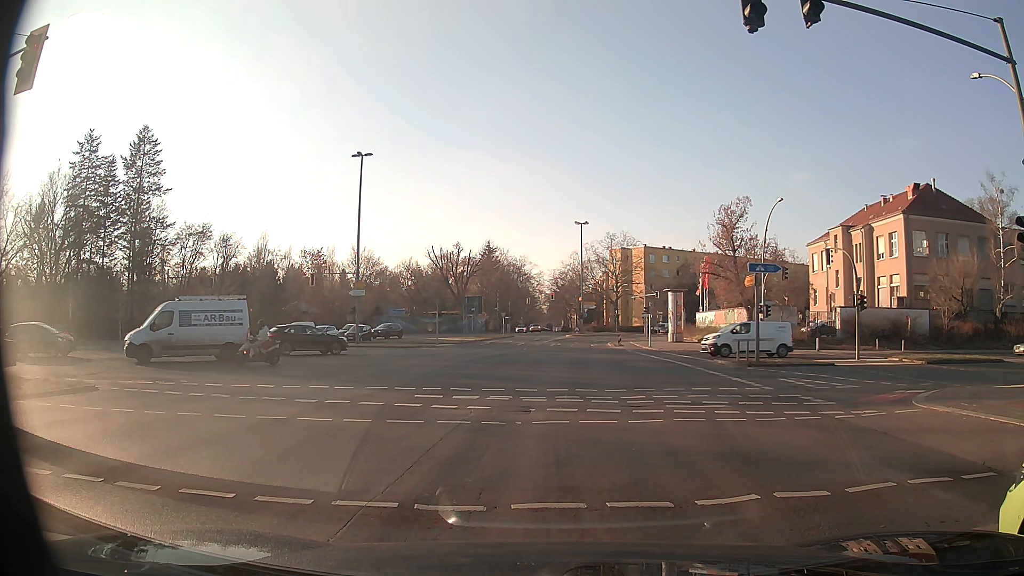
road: secondary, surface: asphalt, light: Day
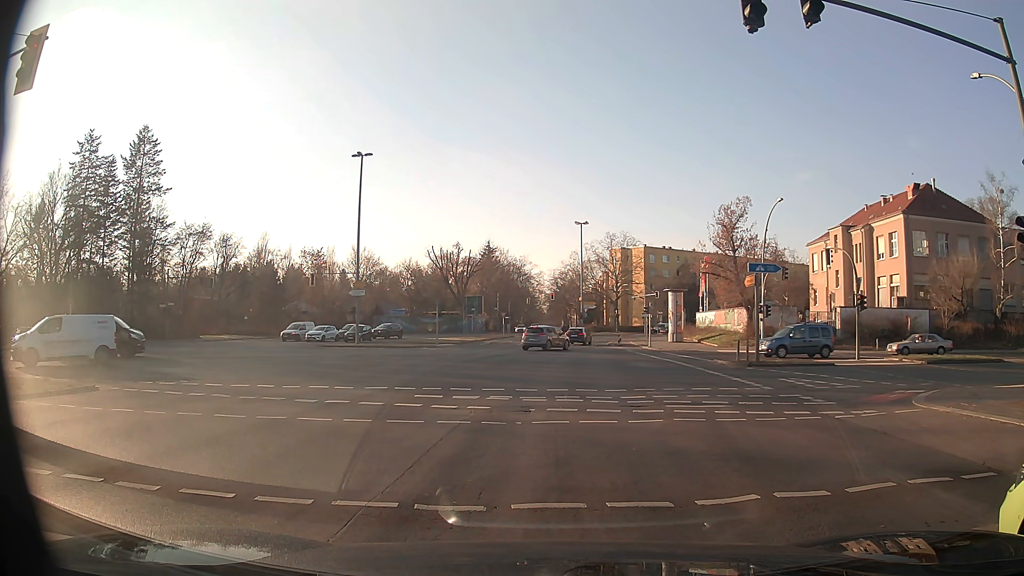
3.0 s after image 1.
(0.0, 0.0) m; 0°
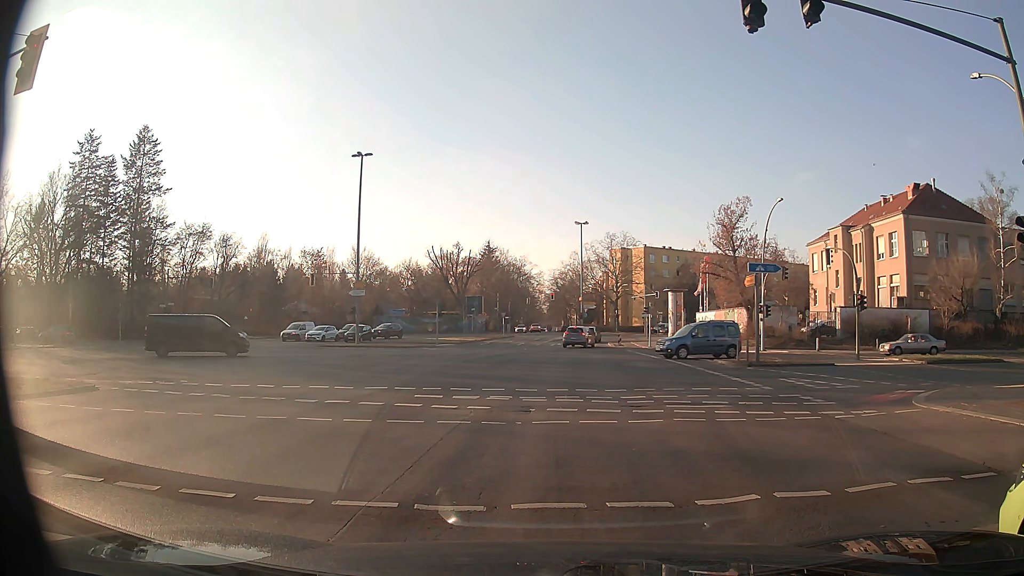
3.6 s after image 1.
(0.0, 0.0) m; 0°
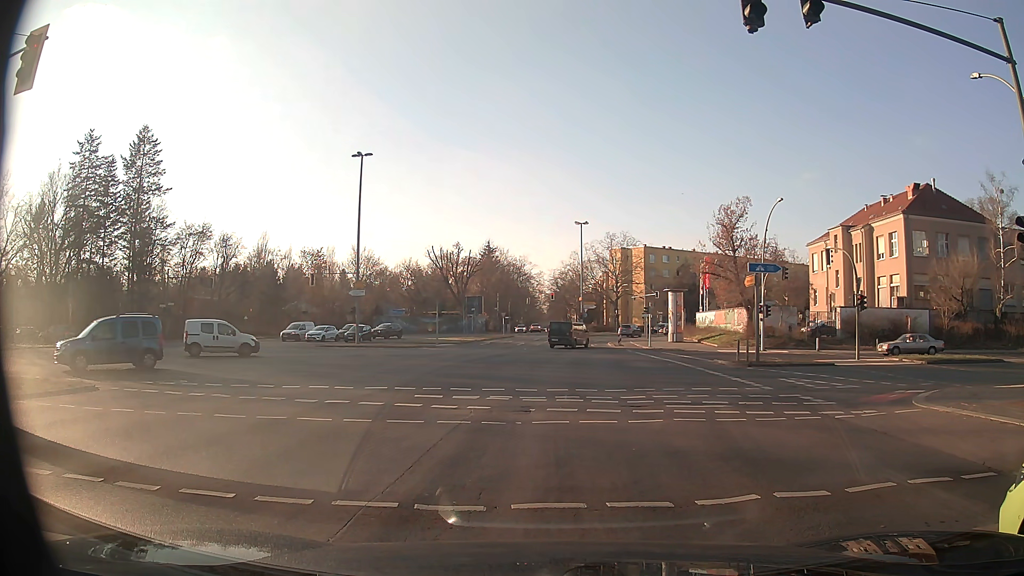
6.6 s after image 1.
(0.0, 0.0) m; 0°
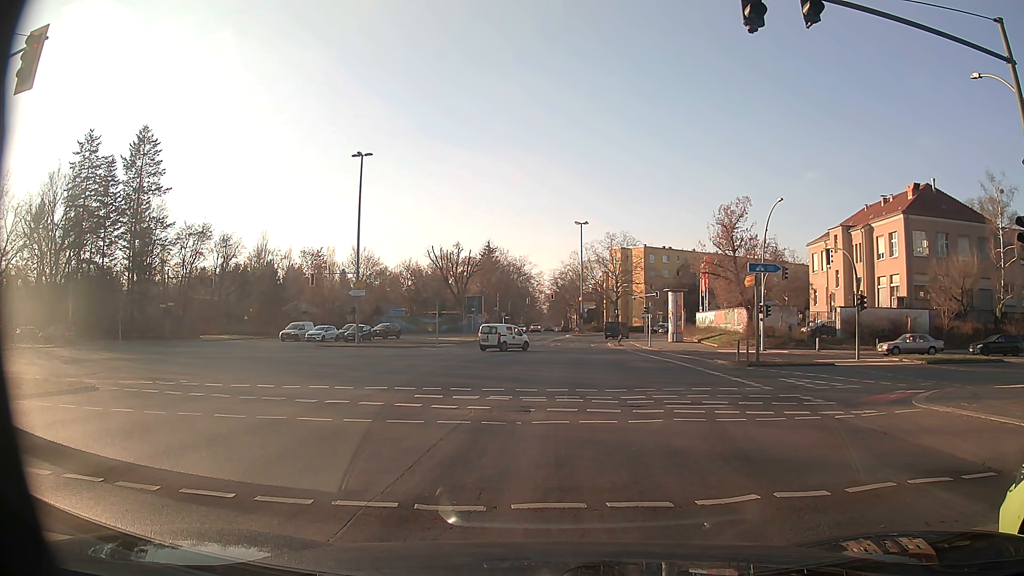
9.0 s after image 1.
(0.0, 0.0) m; 0°
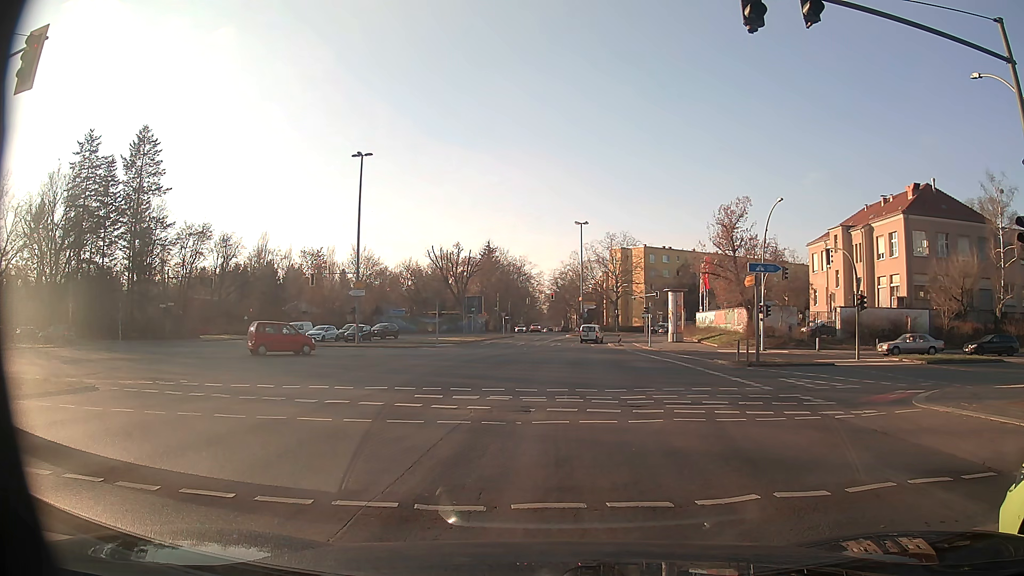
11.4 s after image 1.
(0.0, 0.0) m; 0°
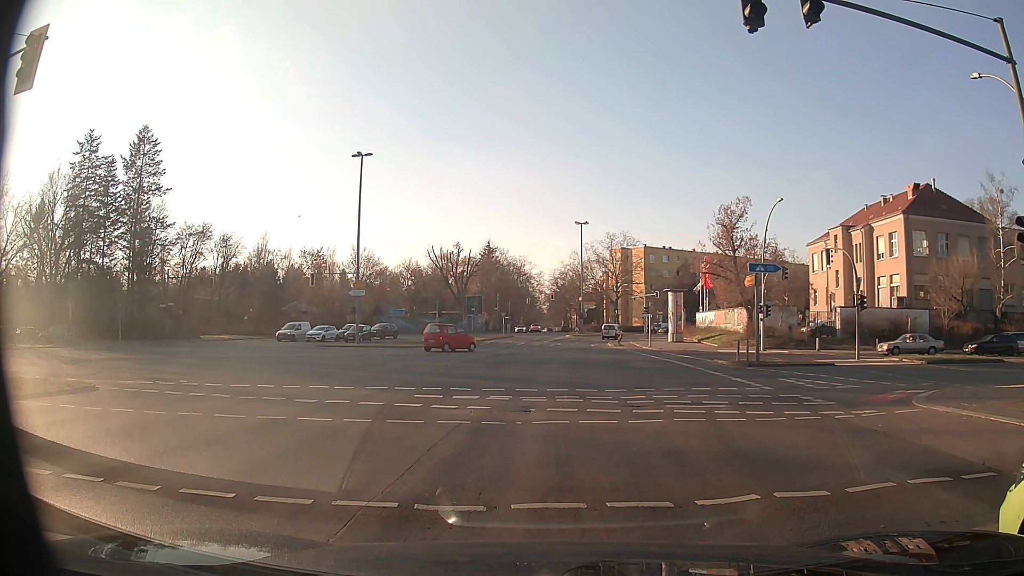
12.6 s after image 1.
(0.0, 0.0) m; 0°
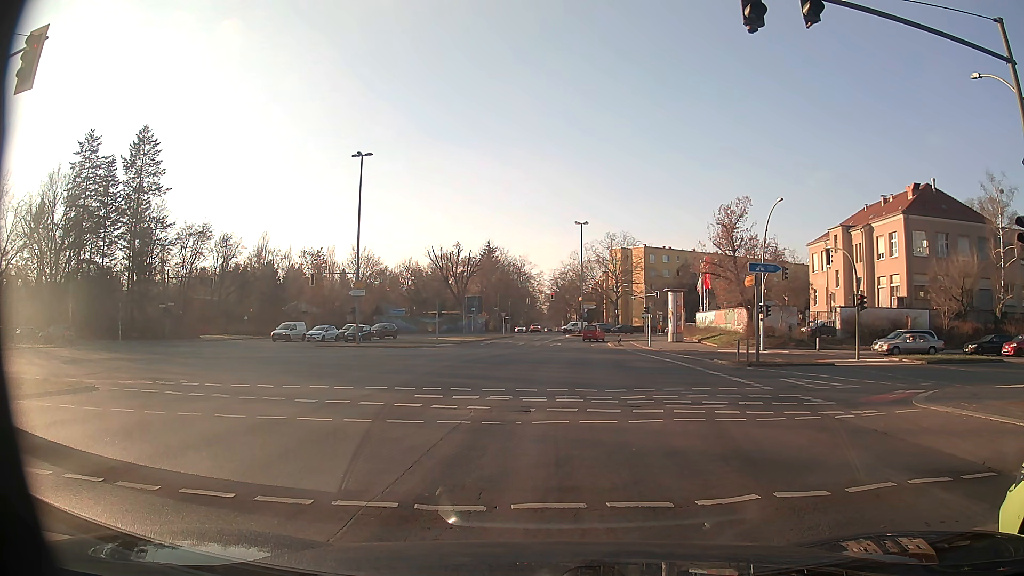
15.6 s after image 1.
(0.0, 0.0) m; 0°
(+1, +10) (+2, +20) (+3, +30) (+4, +40) (+5, +50) (+6, +60) (+8, +69) (+12, +79) (+16, +88) (+22, +96) m
